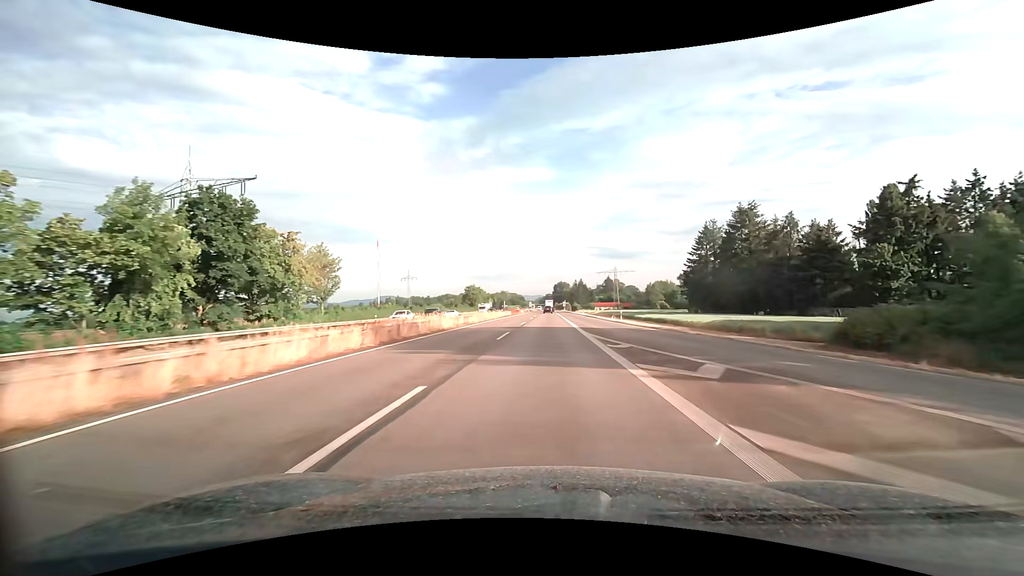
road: trunk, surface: asphalt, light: Day
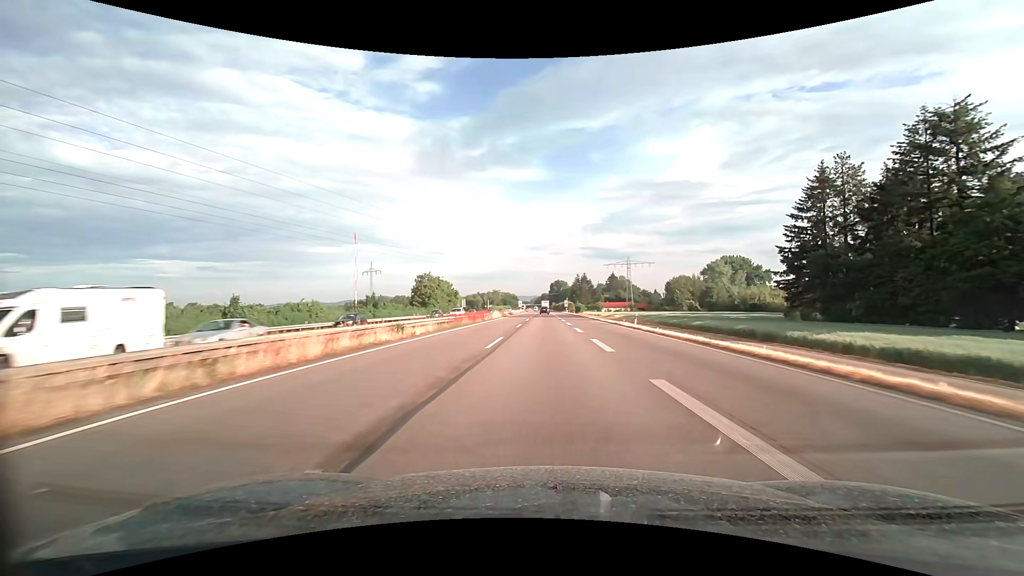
(+0.3, +59.6) m; 0°
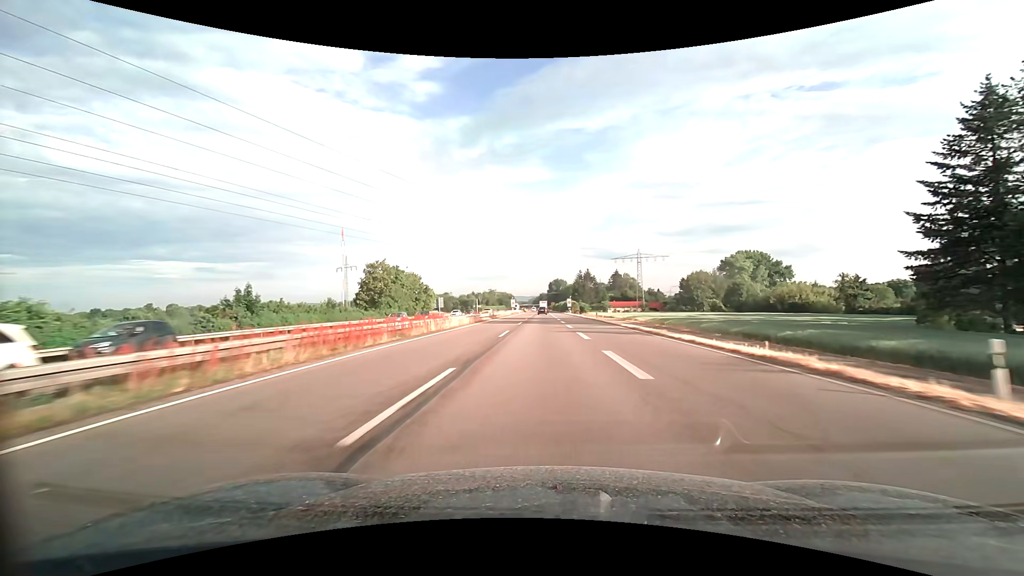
(+0.1, +30.0) m; 0°
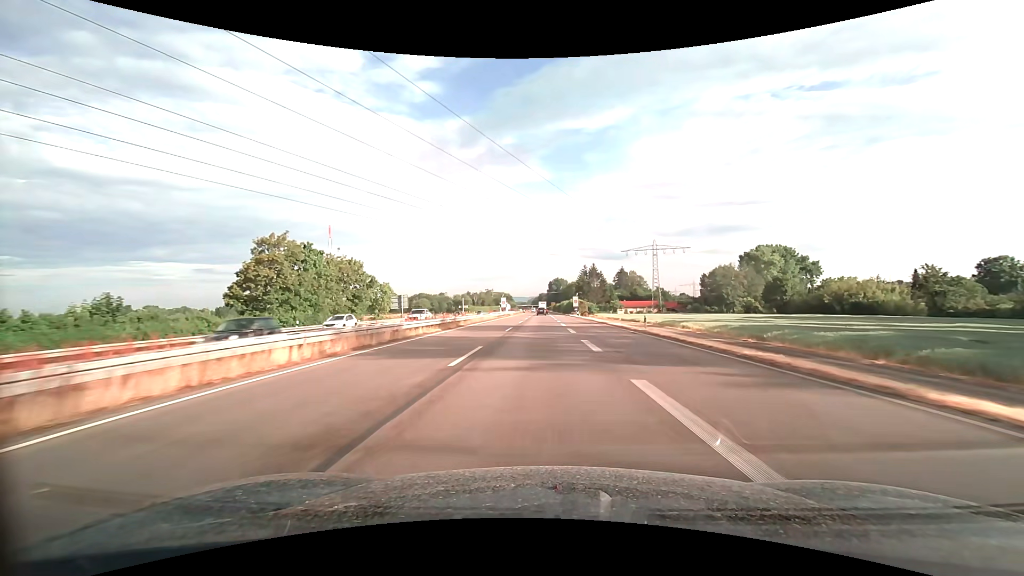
(0.0, +30.1) m; 0°
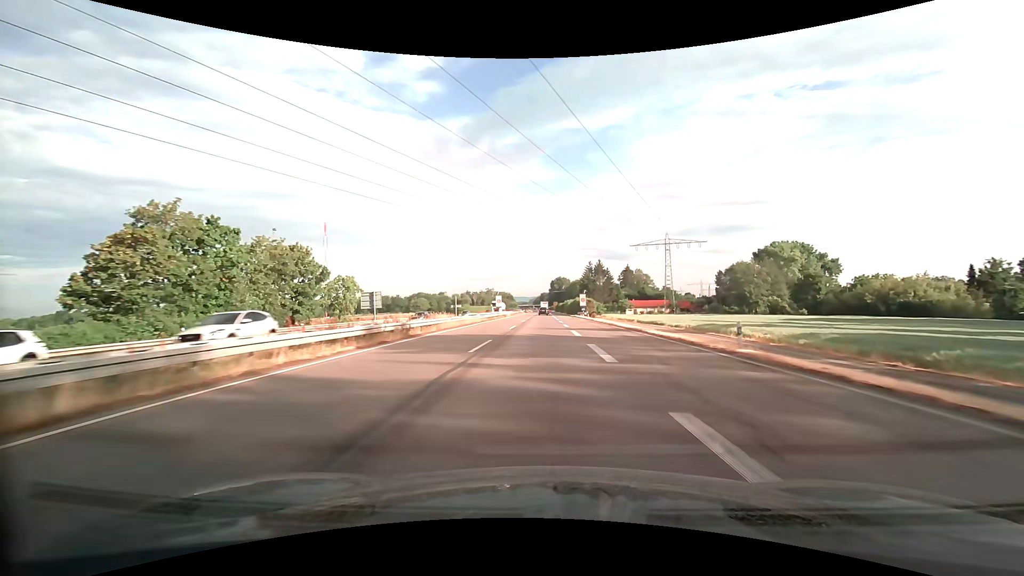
(-0.1, +15.1) m; 0°
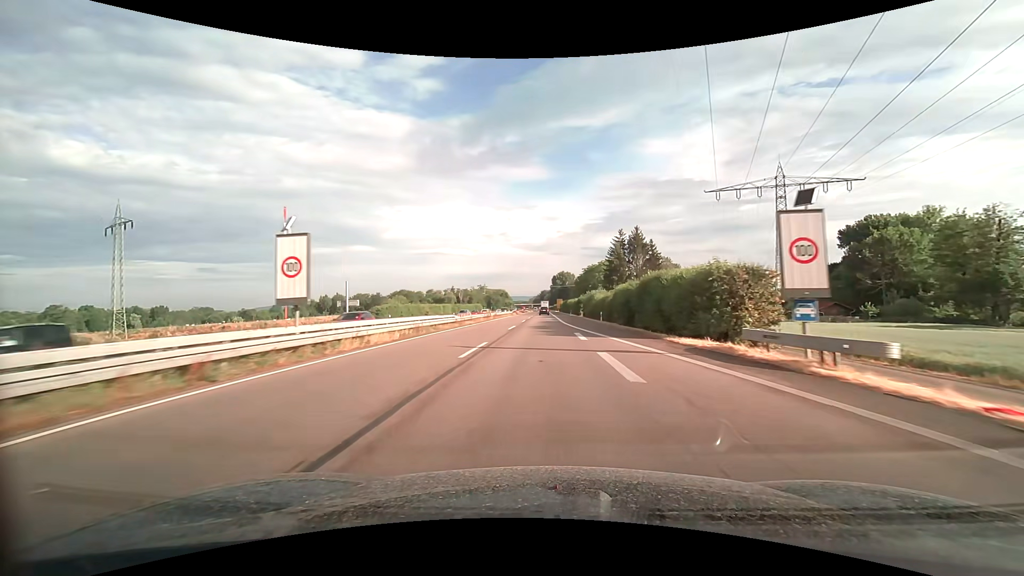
(-0.3, +75.5) m; 0°
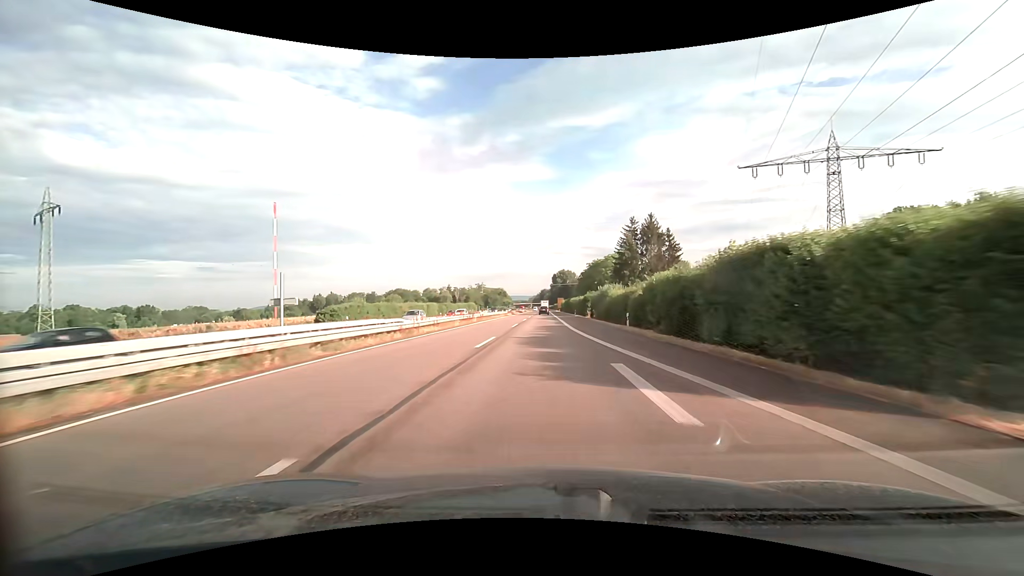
(0.0, +15.2) m; 0°
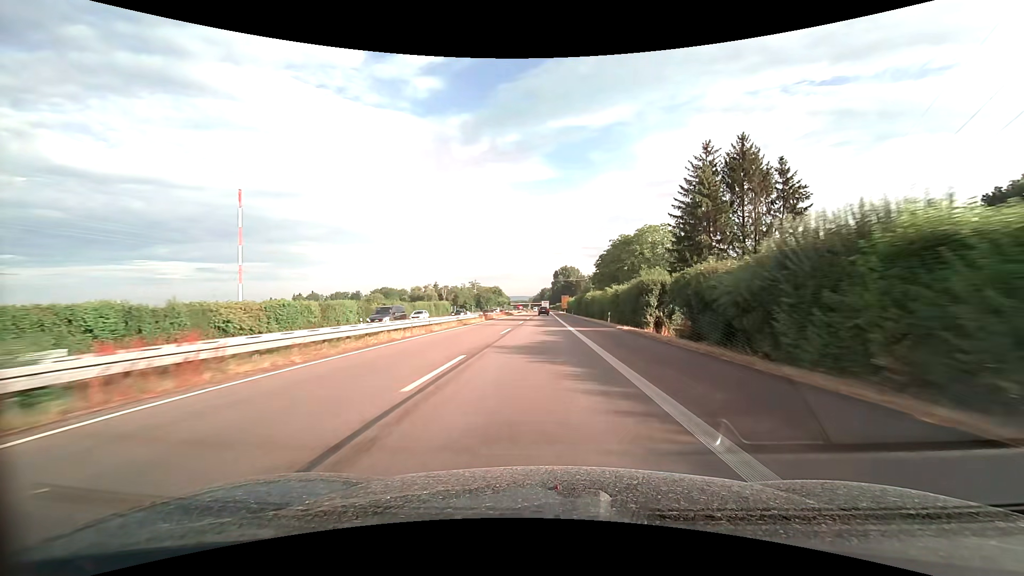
(0.0, +45.7) m; 0°
(0, +10) (0, +20) (0, +30) (0, +40) (0, +50) (0, +60) (0, +70) (0, +80) (0, +90) (0, +100) m
